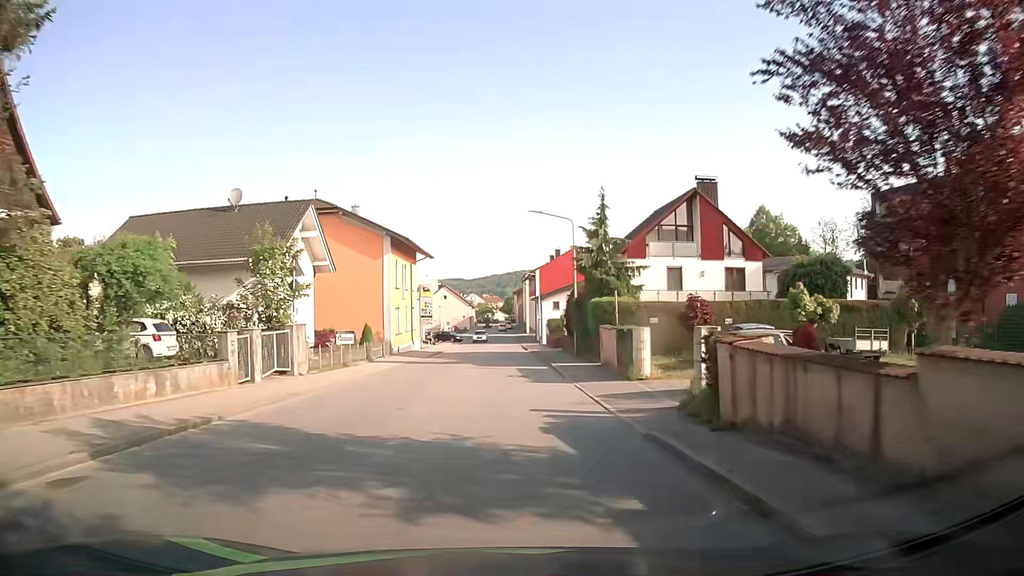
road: tertiary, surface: asphalt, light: Day
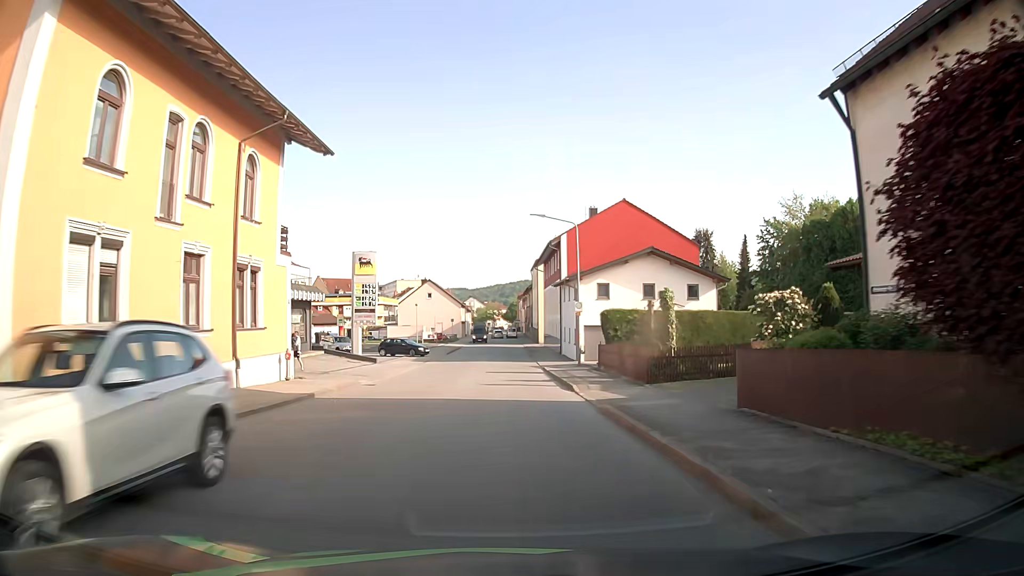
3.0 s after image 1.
(-0.1, +36.7) m; -1°
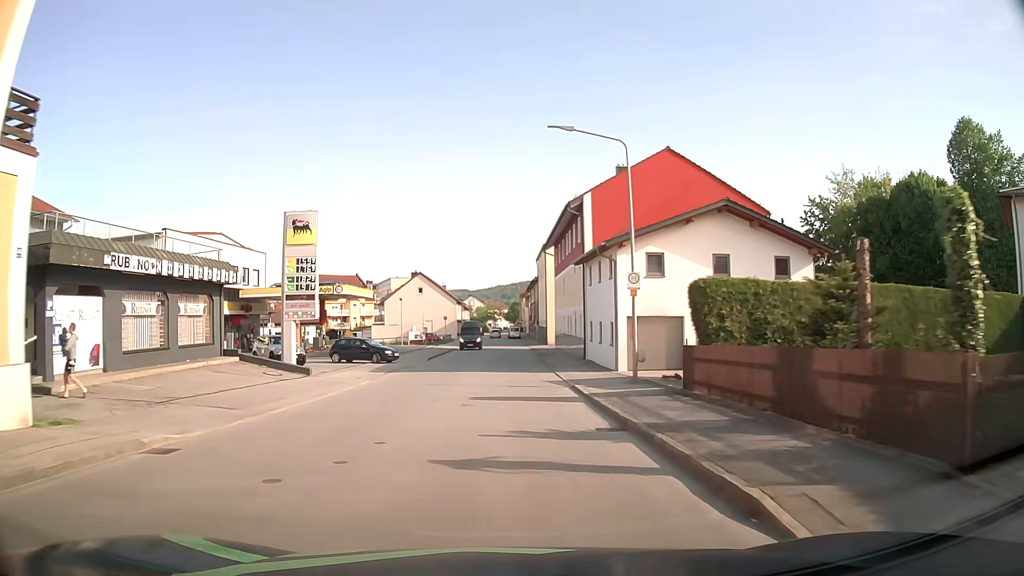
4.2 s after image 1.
(+0.1, +14.6) m; 0°
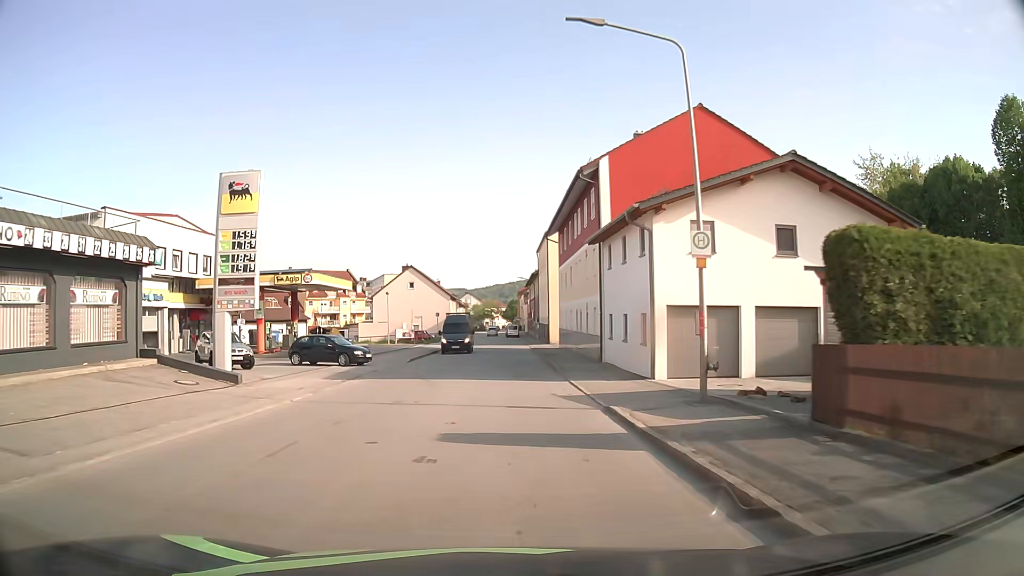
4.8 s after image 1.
(0.0, +7.3) m; 0°
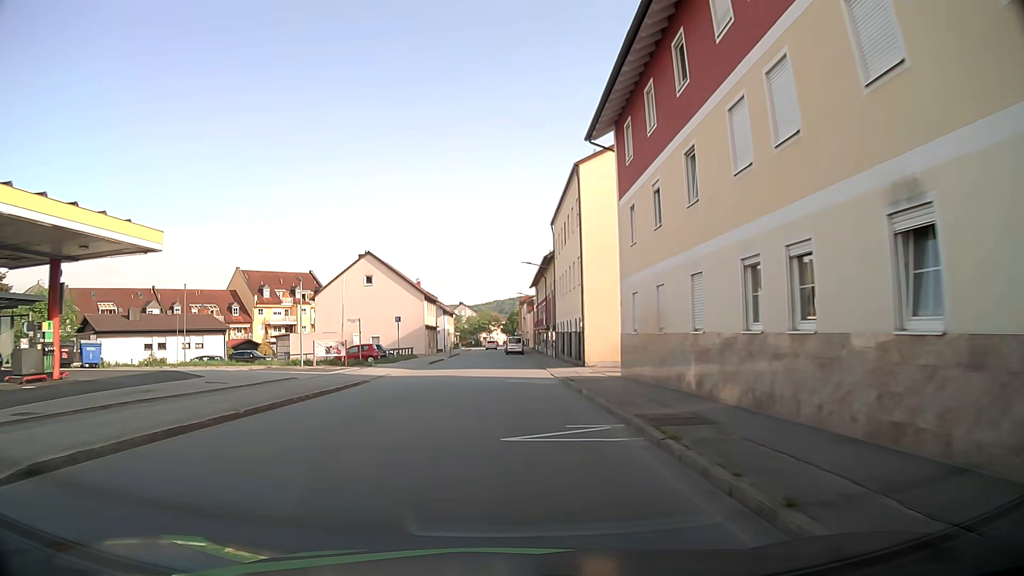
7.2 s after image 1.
(+0.2, +29.4) m; 0°
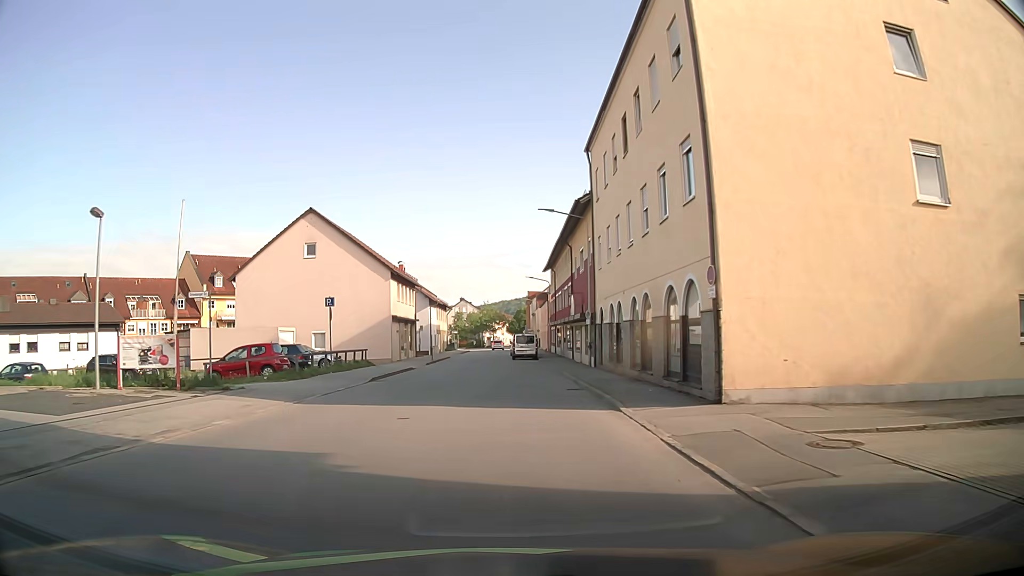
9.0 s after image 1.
(0.0, +21.8) m; 0°
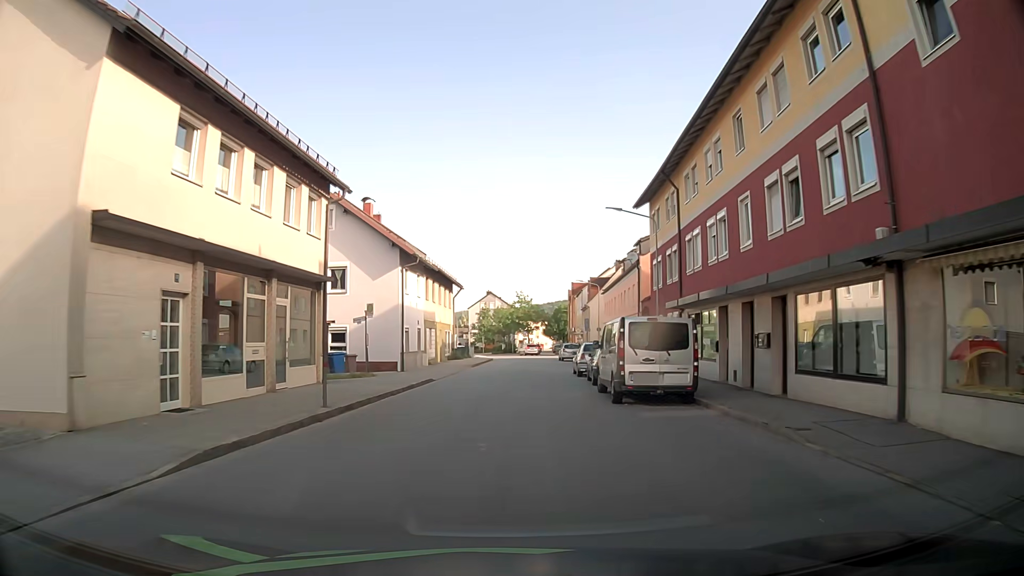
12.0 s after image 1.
(-1.2, +36.0) m; -4°
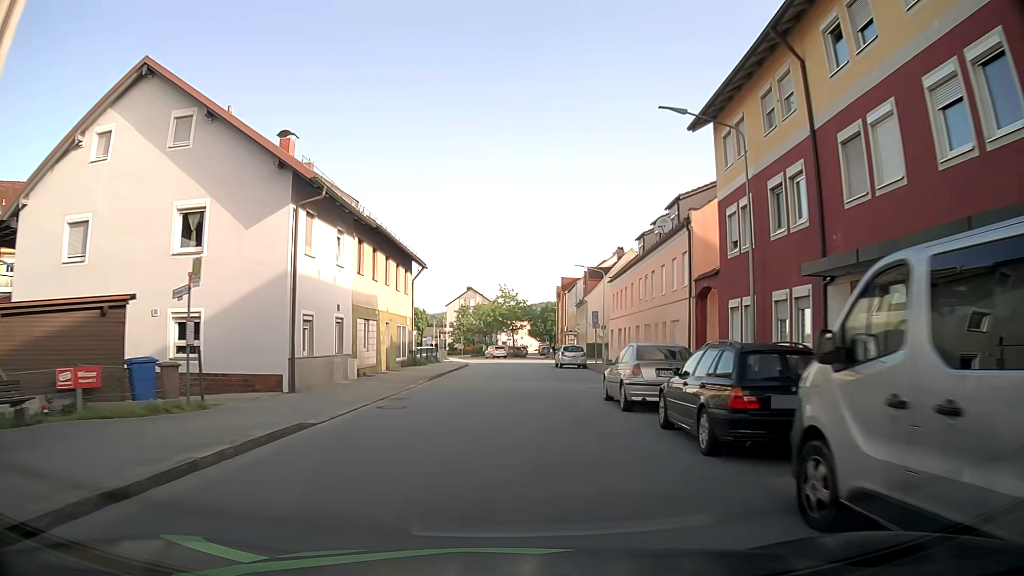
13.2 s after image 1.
(+0.3, +14.3) m; +2°
(0, +10) (+1, +20) (+1, +30) (+2, +40) (+2, +50) (+2, +60) (+2, +70) (0, +80) (-3, +89) (-5, +99) m
